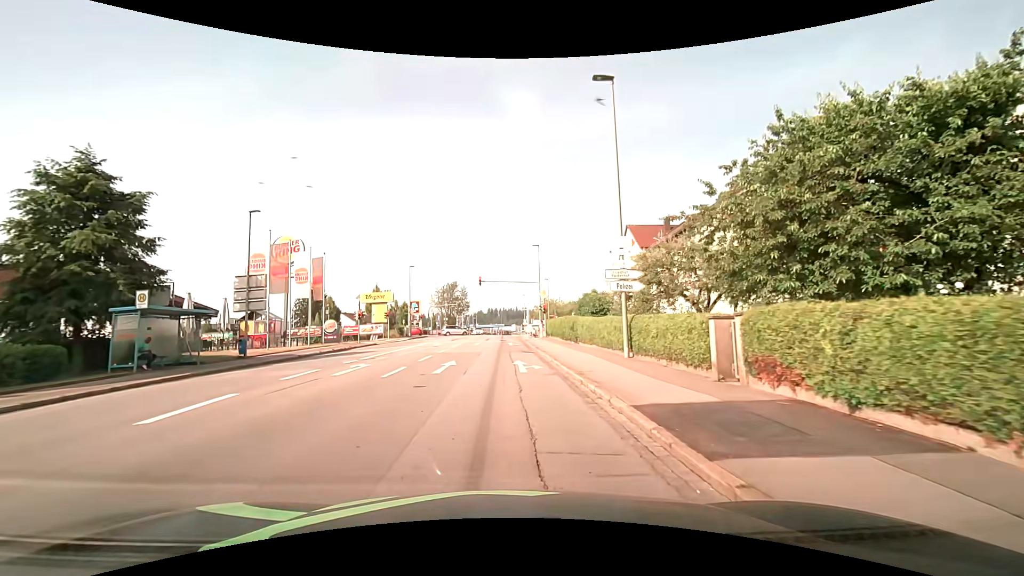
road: tertiary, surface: asphalt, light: Day
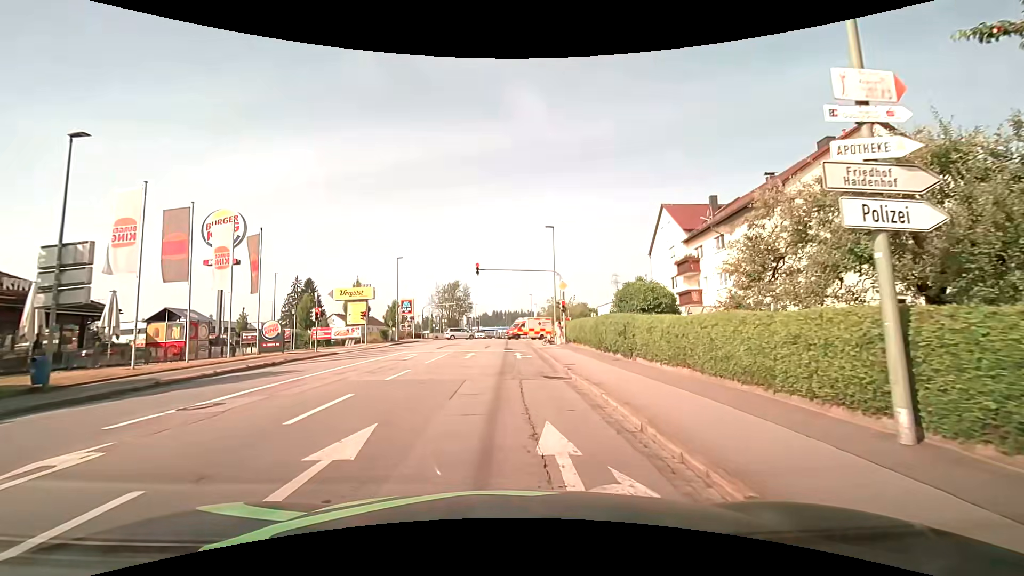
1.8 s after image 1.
(-0.1, +11.7) m; -1°
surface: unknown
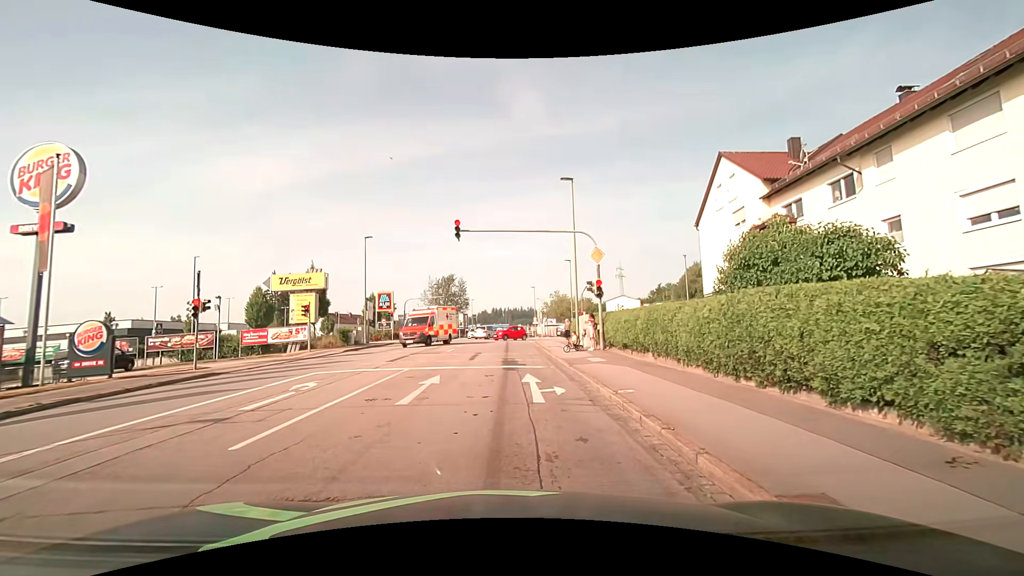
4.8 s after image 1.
(0.0, +13.5) m; +1°
(0, +10) (0, +20) (0, +30) (0, +40) (0, +50) (0, +60) (0, +70) (0, +80) (0, +90) (0, +100) m
